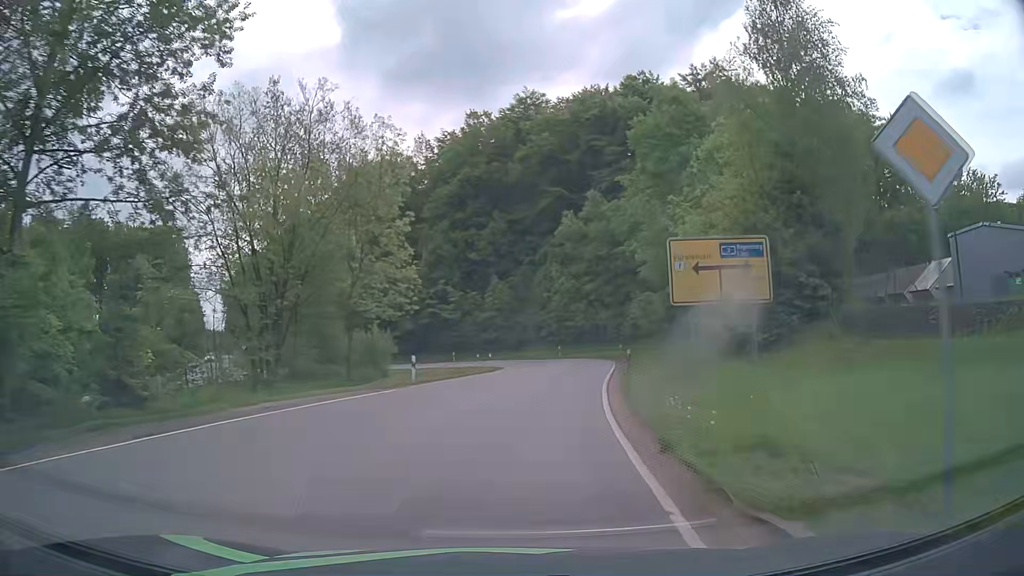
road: tertiary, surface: asphalt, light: Day
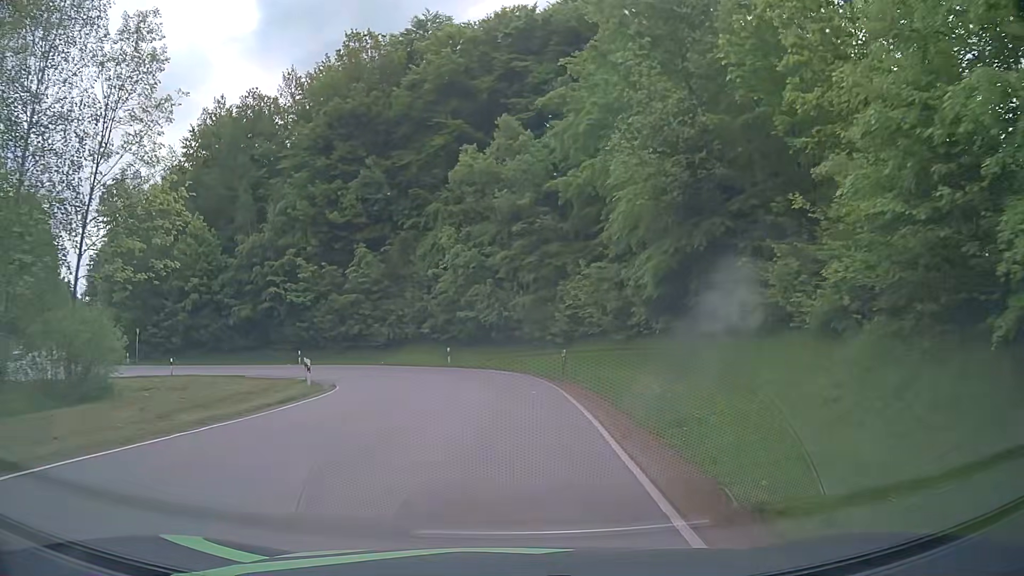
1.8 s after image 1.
(+1.8, +22.3) m; +8°
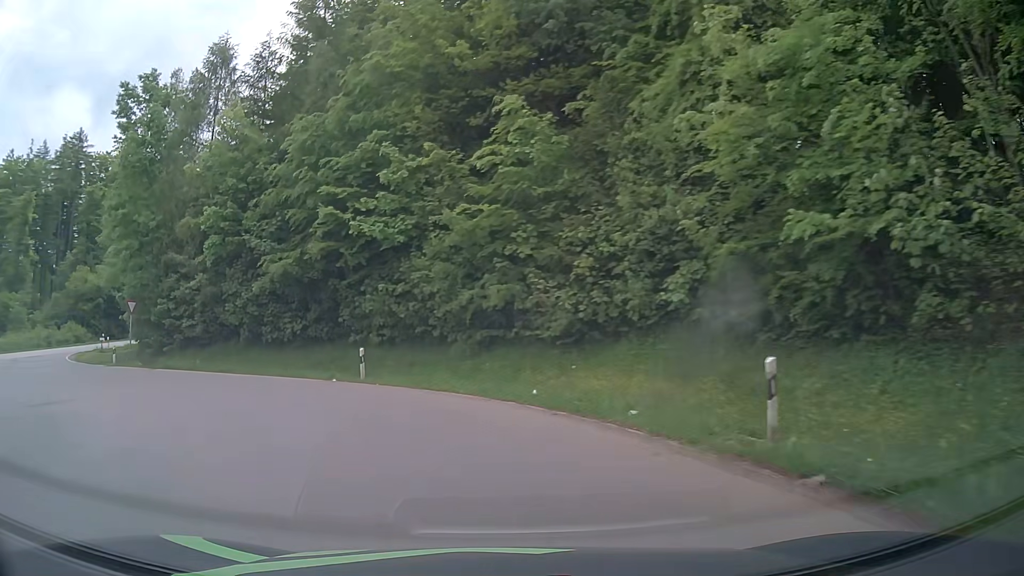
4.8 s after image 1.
(-2.5, +31.7) m; -22°
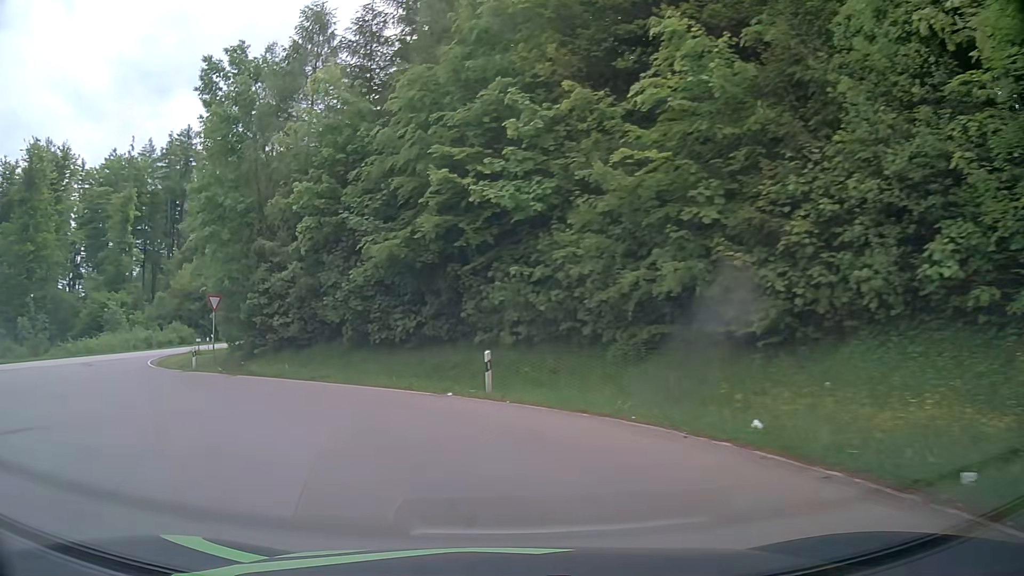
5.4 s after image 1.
(-0.6, +5.6) m; -12°
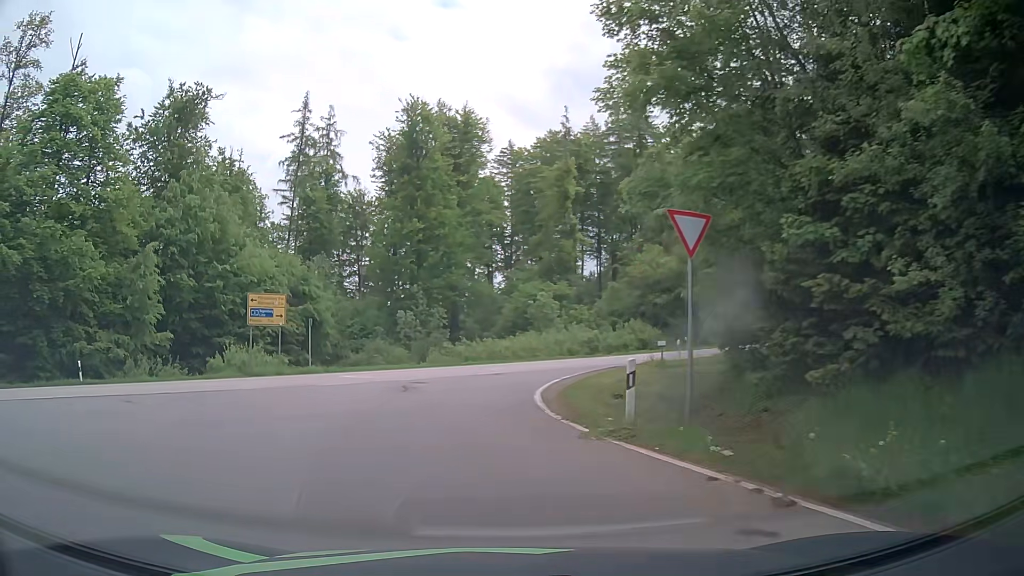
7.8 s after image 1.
(-7.4, +18.4) m; -41°
(0, +10) (0, +20) (+4, +29) (+10, +37) (+17, +44) (+24, +52) (+30, +59) (+37, +66) (+44, +73) (+51, +81) m
